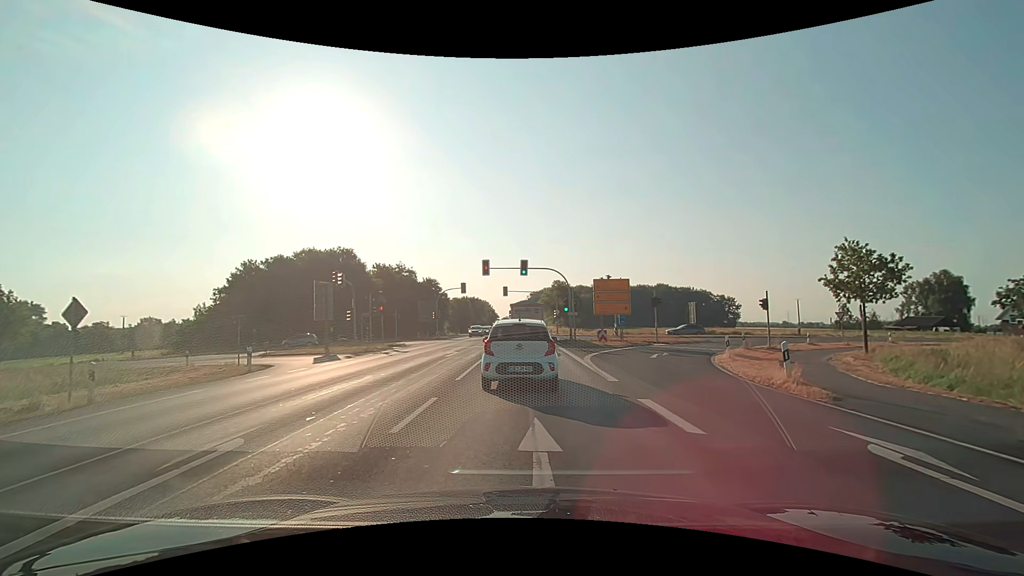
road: primary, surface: asphalt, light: Day
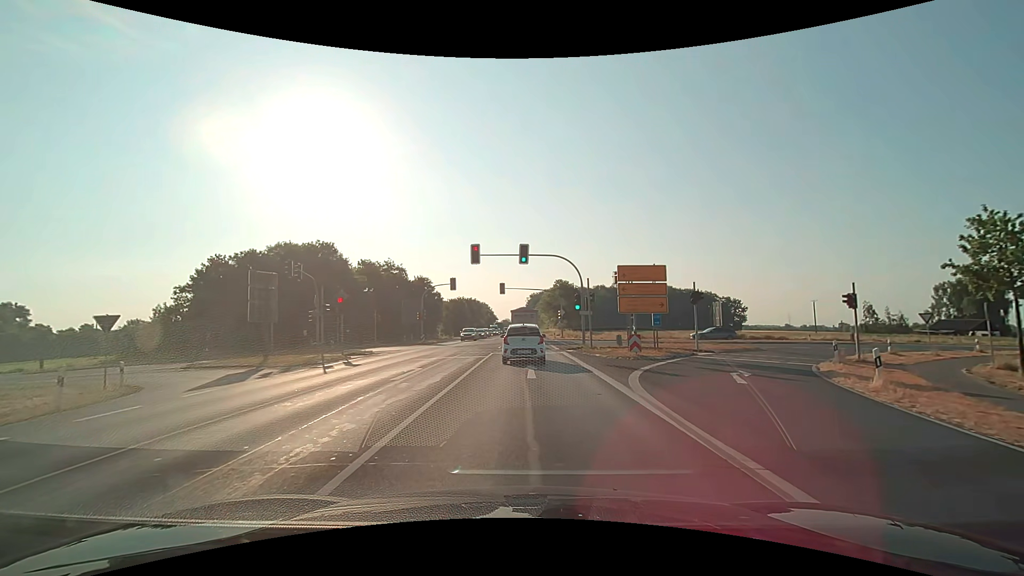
(0.0, +9.5) m; 0°
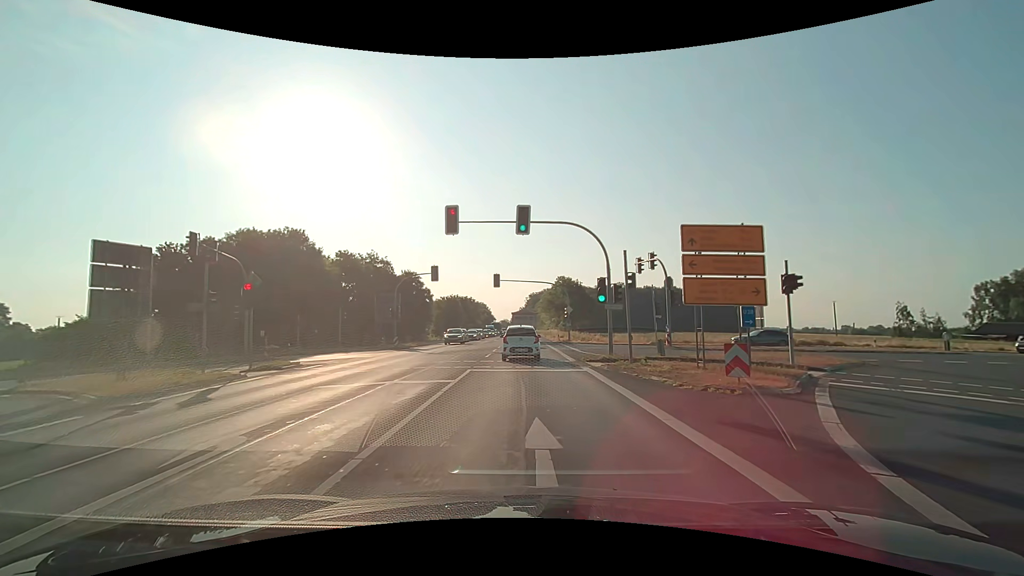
(0.0, +11.0) m; 0°
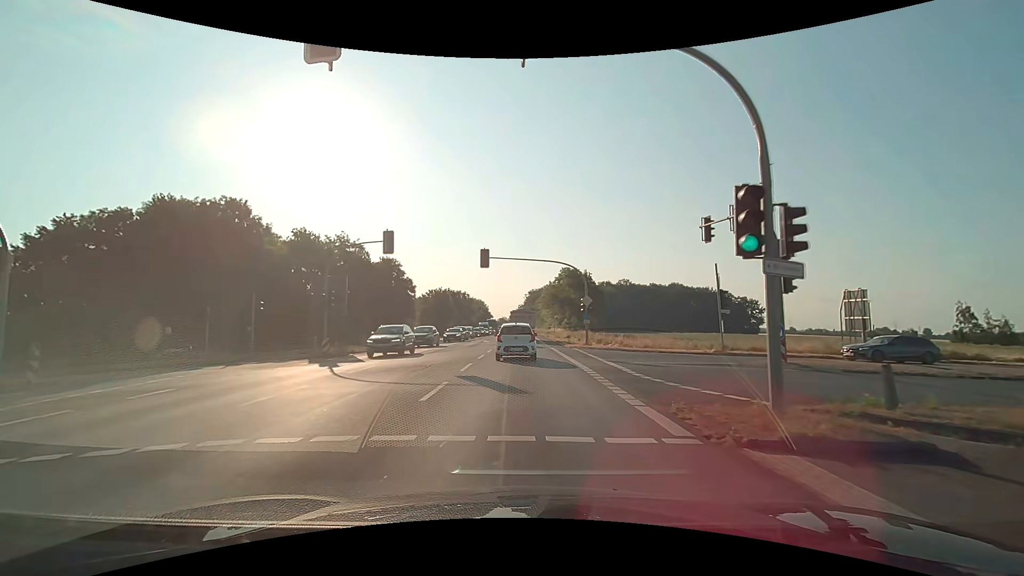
(0.0, +15.1) m; 0°
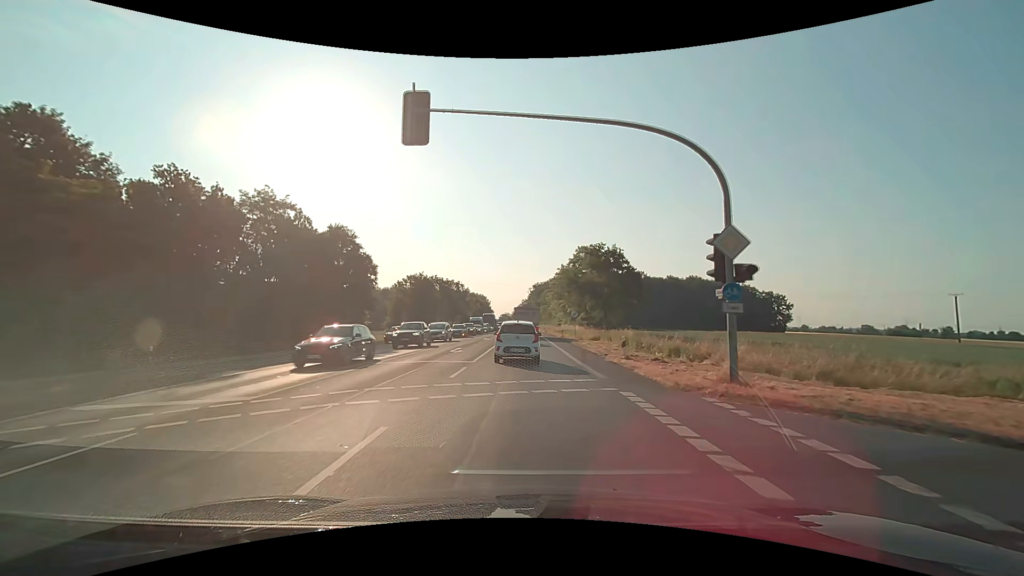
(-0.1, +24.0) m; -1°
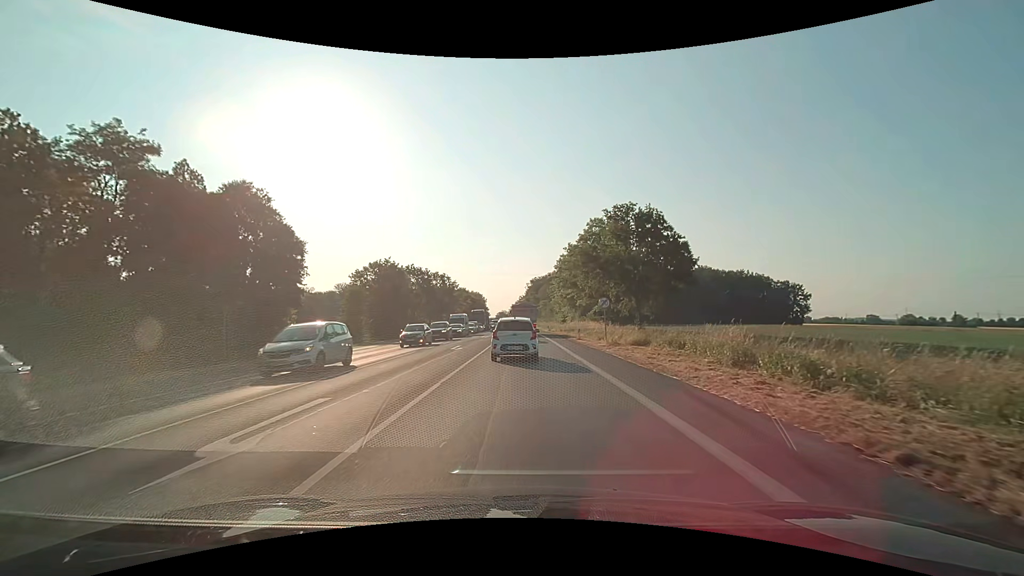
(+0.1, +18.9) m; +1°
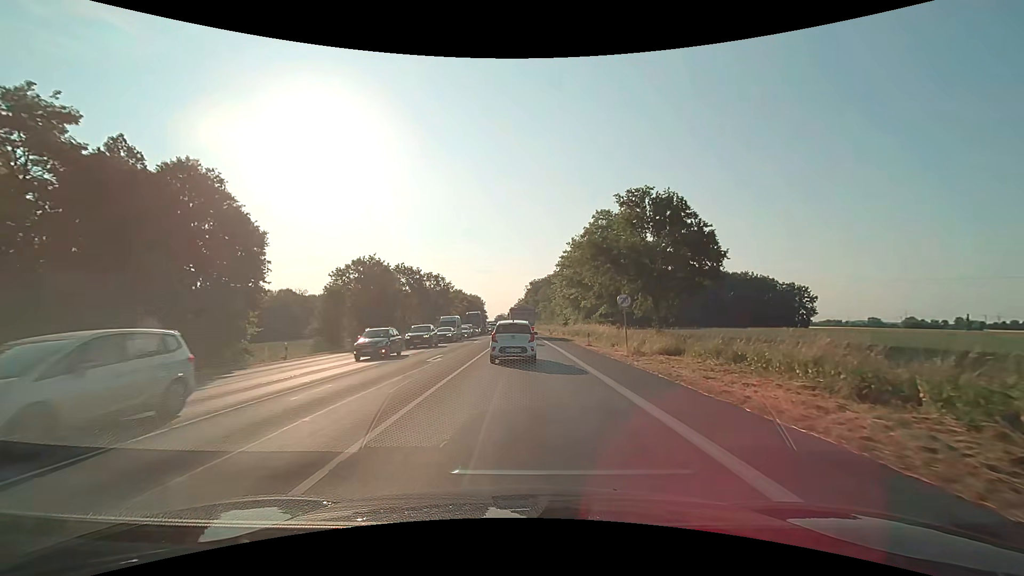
(0.0, +6.1) m; -1°
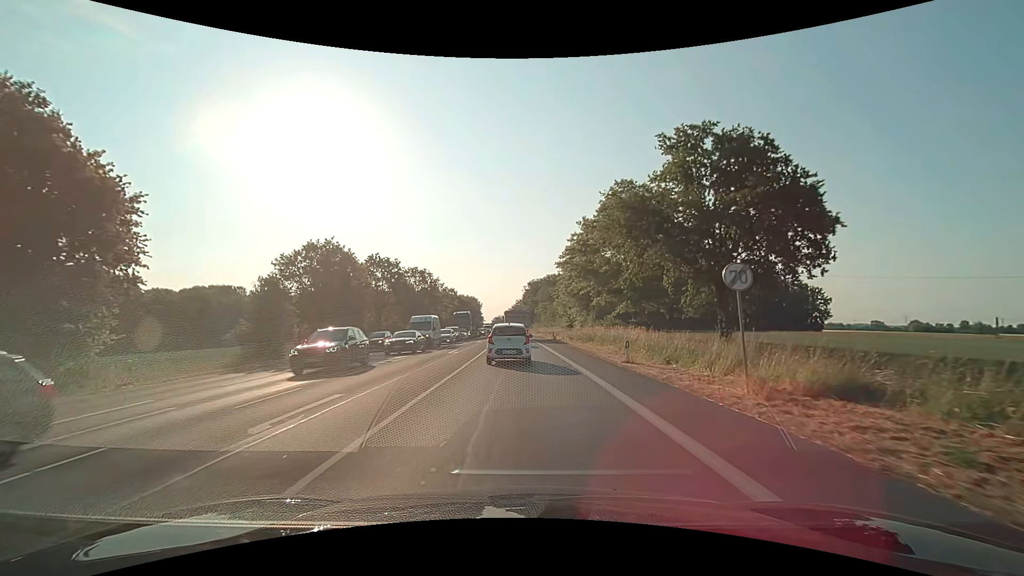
(+0.1, +12.6) m; 0°
(0, +10) (0, +20) (0, +30) (0, +40) (-1, +50) (-1, +60) (-2, +70) (-2, +80) (-2, +90) (-3, +100) m
